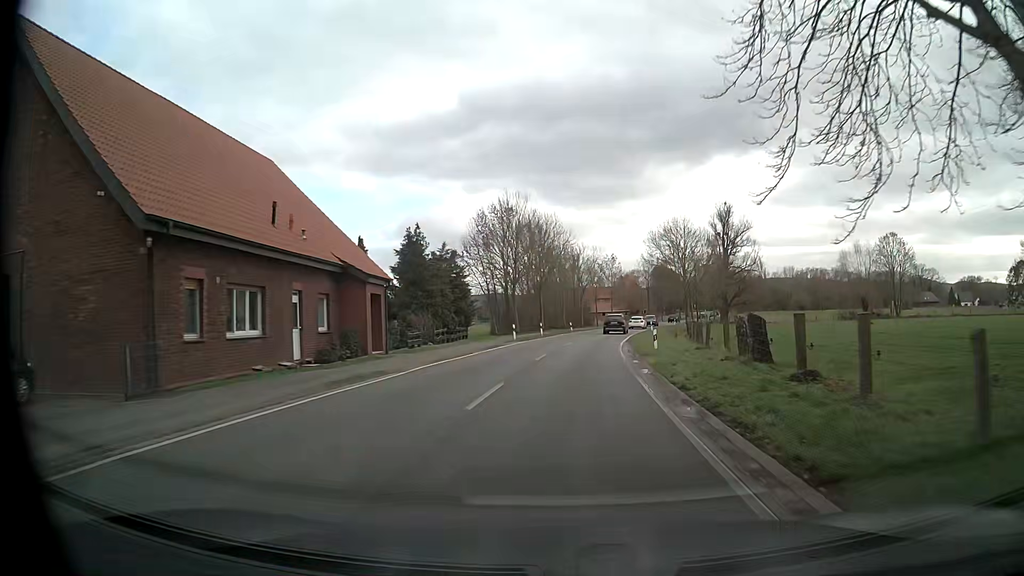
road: tertiary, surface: asphalt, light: Day
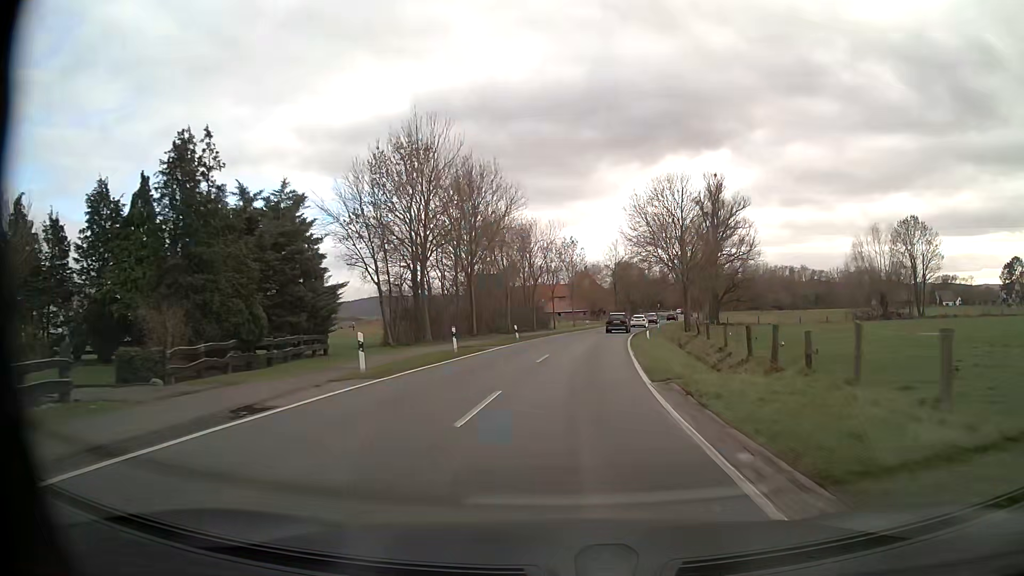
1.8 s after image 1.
(+1.2, +25.8) m; +5°
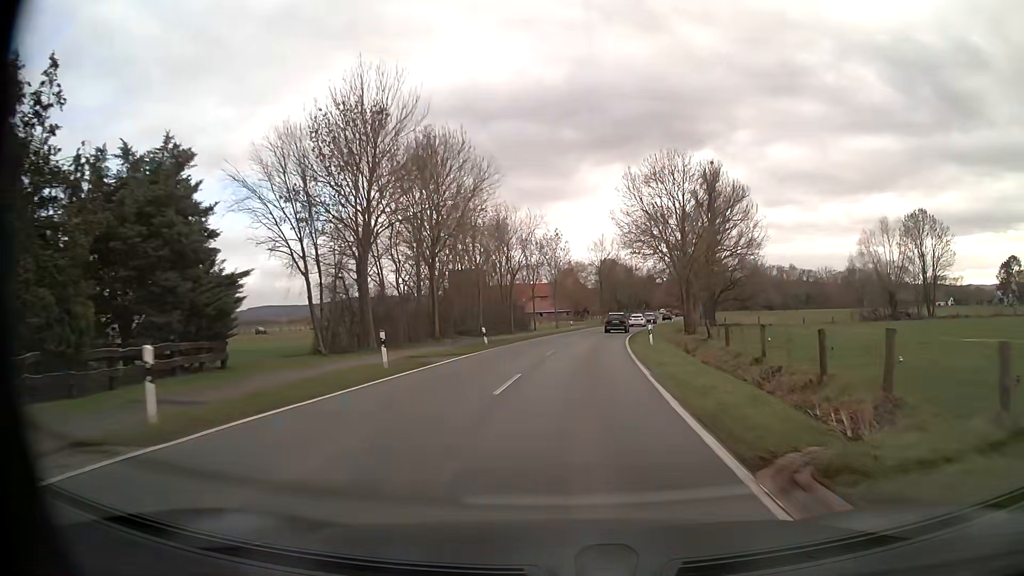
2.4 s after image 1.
(+0.1, +8.7) m; +1°
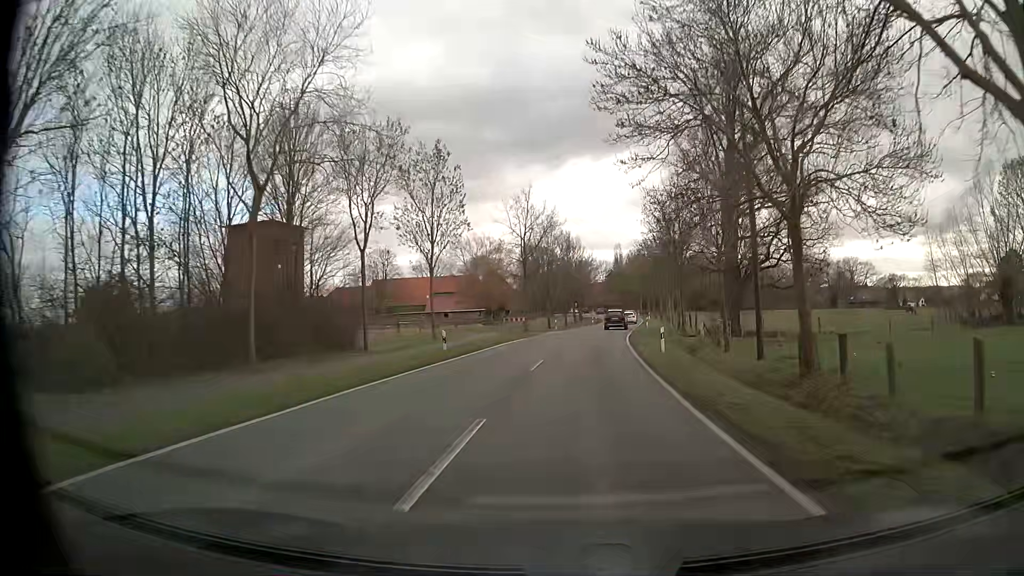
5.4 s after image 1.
(+2.7, +43.2) m; +6°
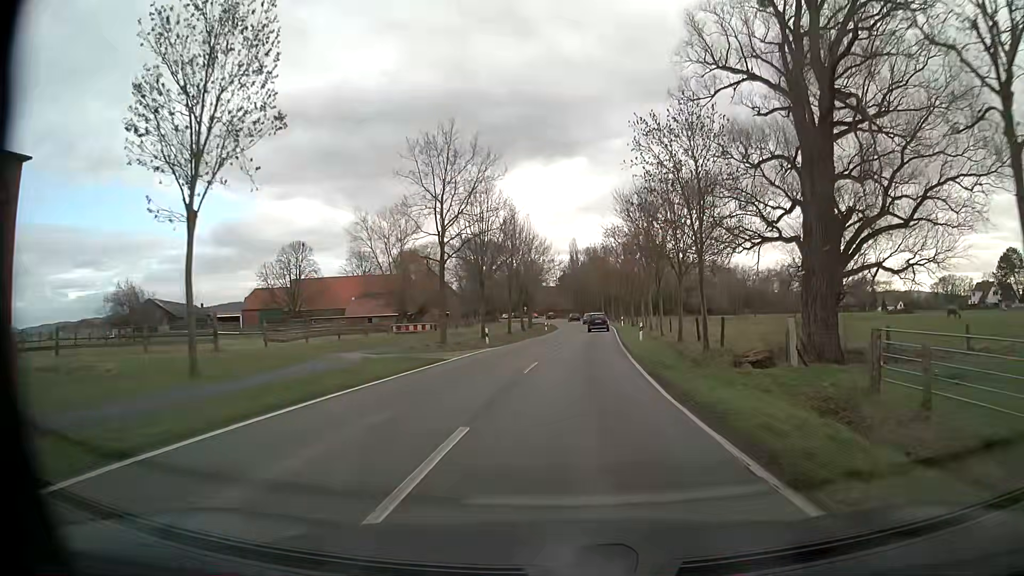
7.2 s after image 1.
(+0.9, +24.5) m; +5°
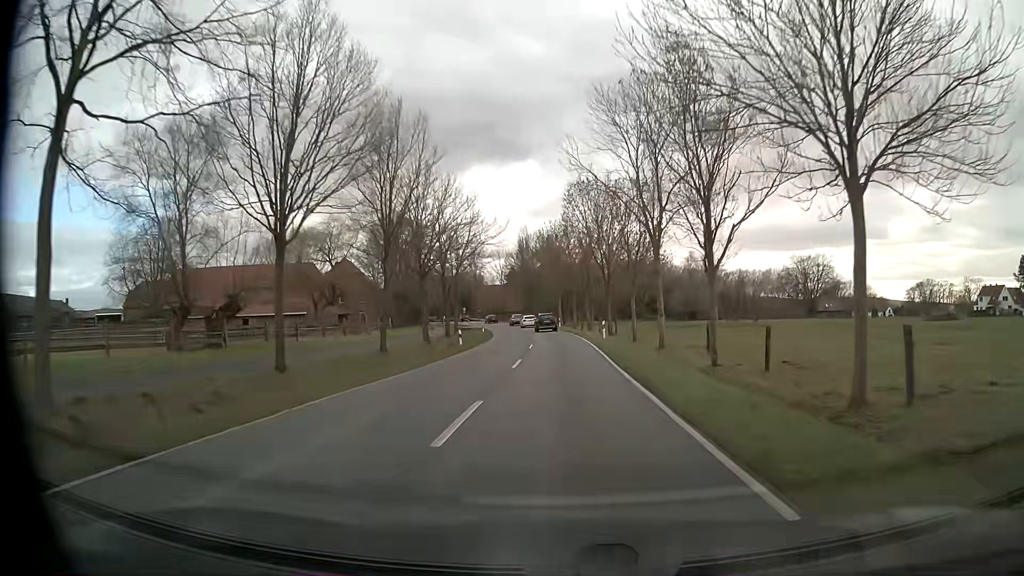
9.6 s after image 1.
(+0.9, +33.2) m; +3°
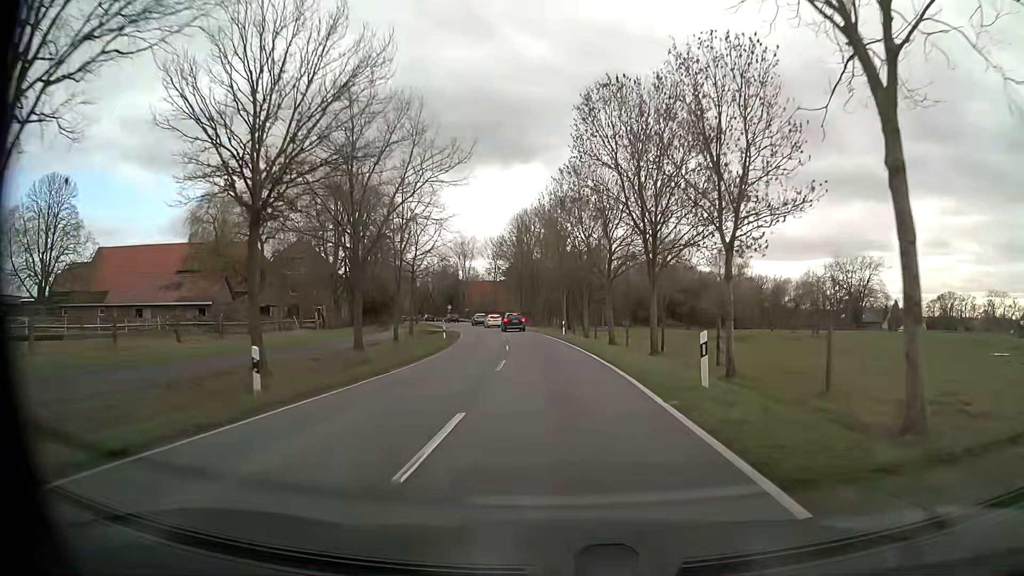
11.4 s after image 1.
(+0.2, +25.9) m; 0°
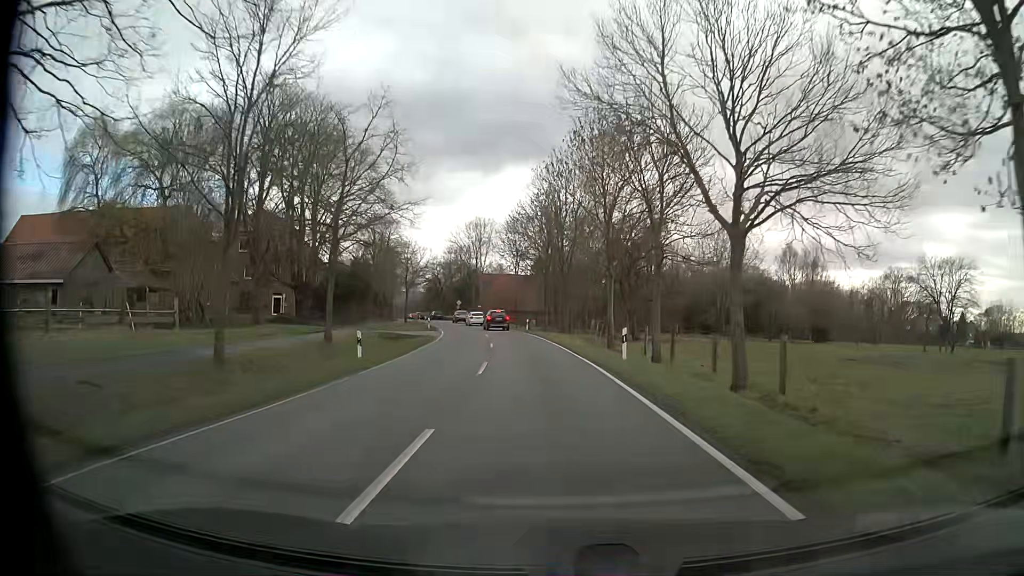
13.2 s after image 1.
(-0.8, +25.7) m; -3°
(0, +10) (-1, +20) (-1, +30) (-2, +40) (-4, +50) (-6, +60) (-8, +69) (-10, +79) (-13, +89) (-16, +98) m
